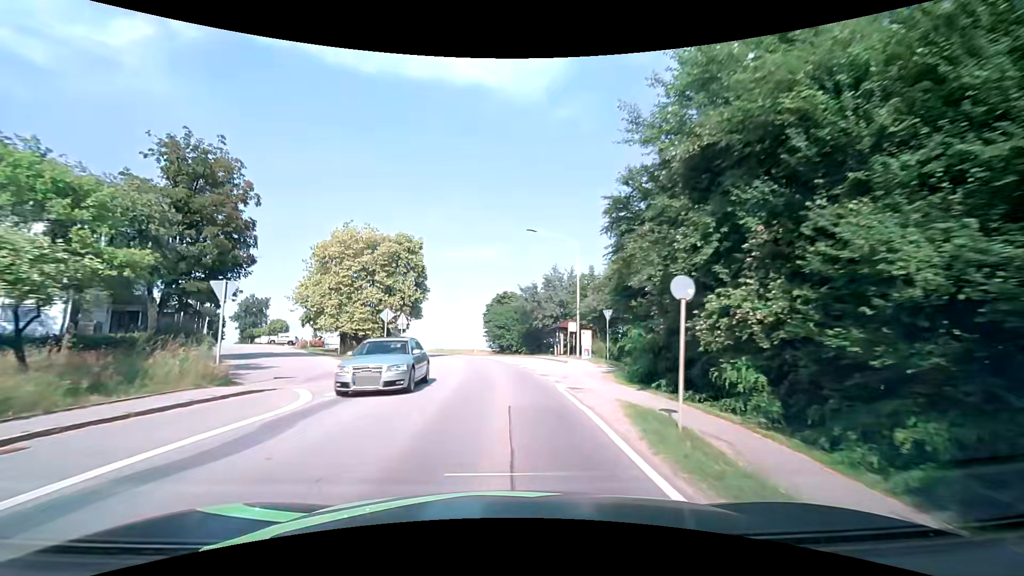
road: secondary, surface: asphalt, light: Day
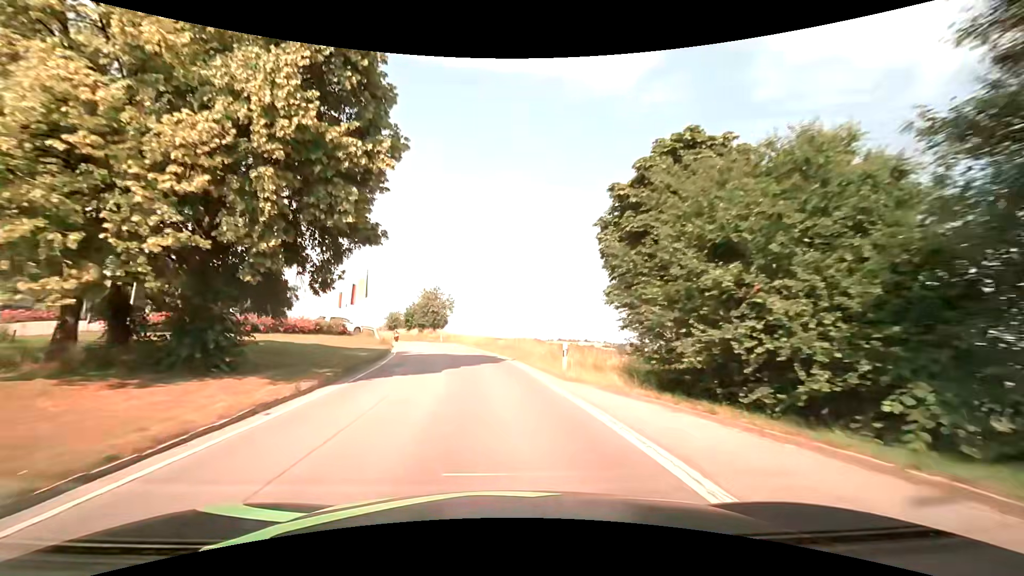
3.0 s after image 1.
(-2.3, +39.0) m; -9°
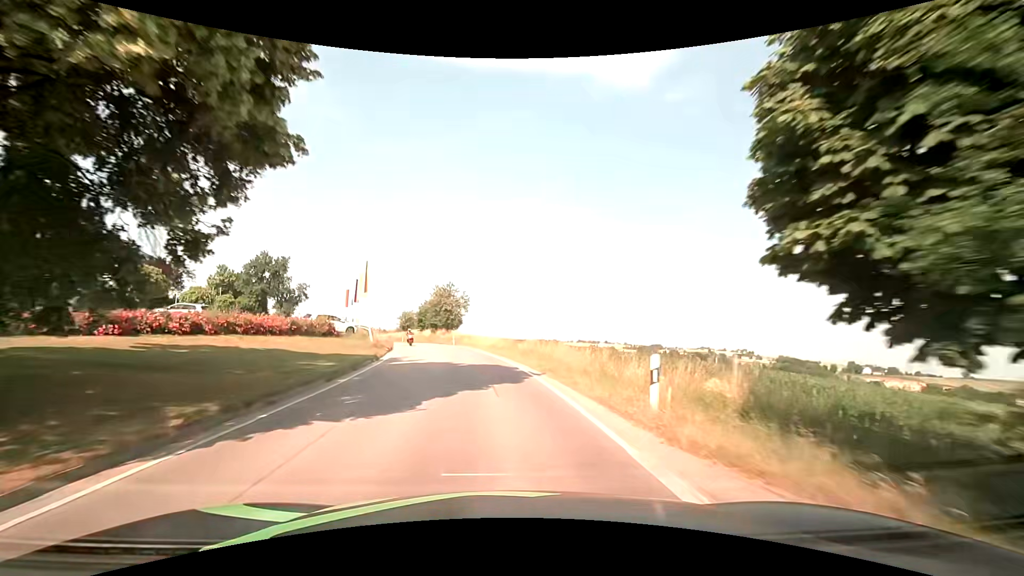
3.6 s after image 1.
(-0.1, +7.9) m; -2°
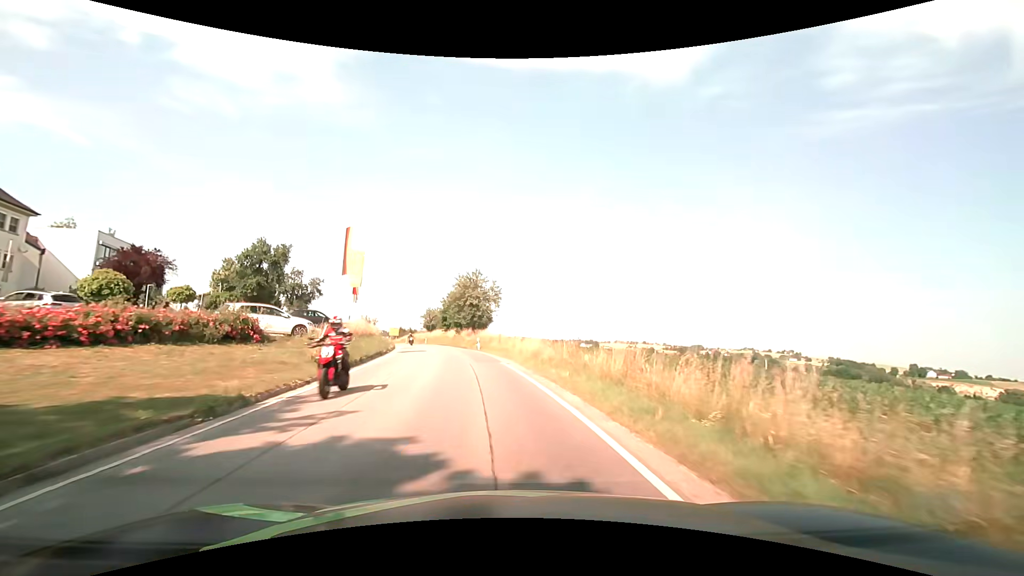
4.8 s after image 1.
(-0.6, +15.7) m; -4°
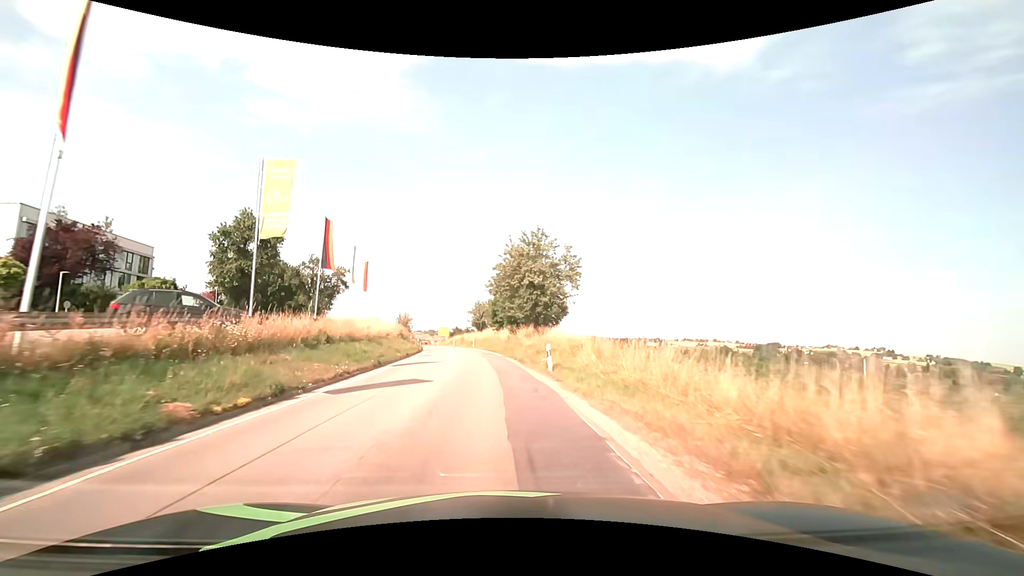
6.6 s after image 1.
(-1.4, +23.5) m; -7°
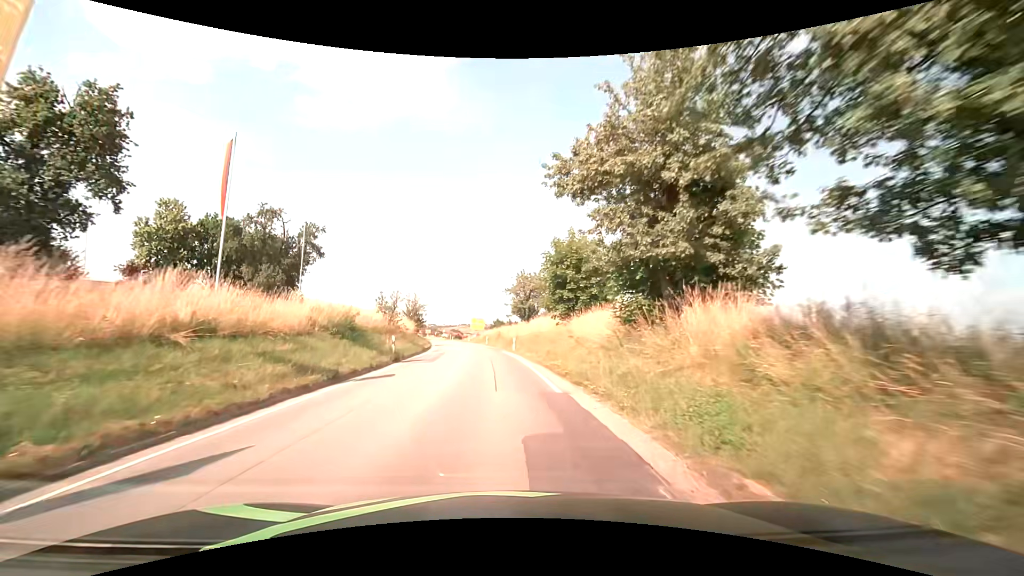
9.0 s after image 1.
(-1.6, +31.4) m; -5°
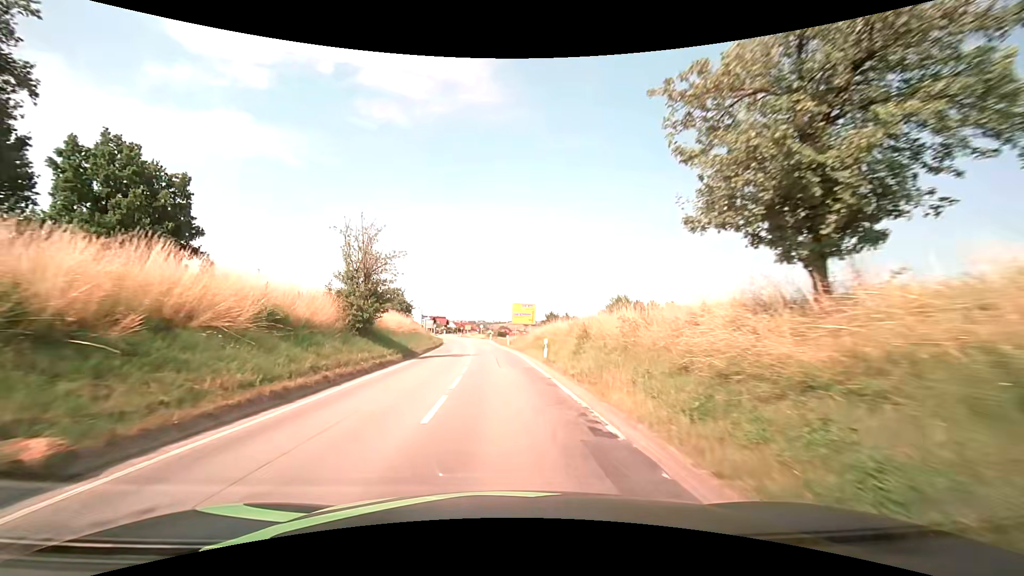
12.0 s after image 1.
(-1.9, +39.5) m; -5°
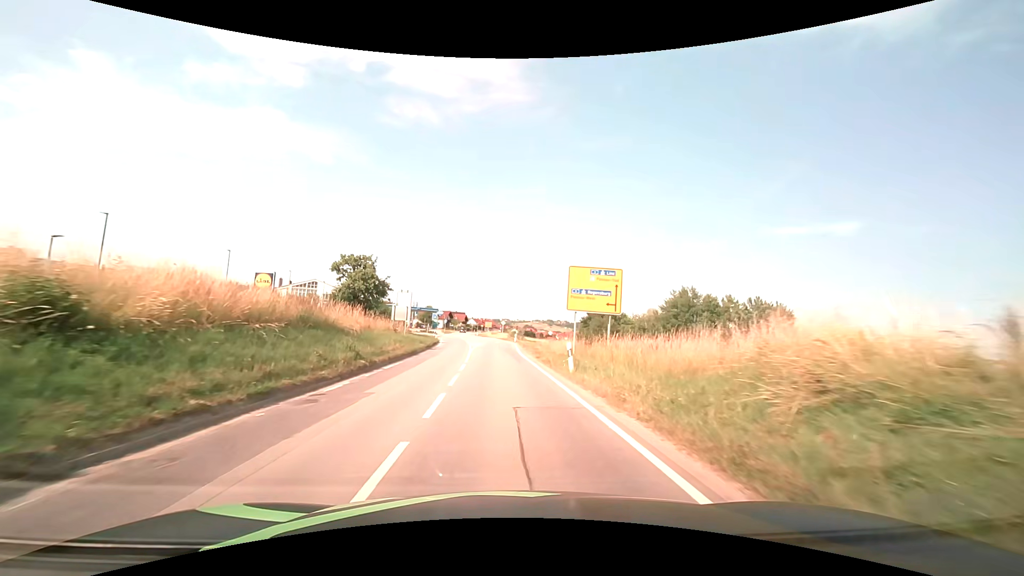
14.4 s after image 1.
(-1.1, +31.5) m; -3°
(0, +10) (0, +20) (-1, +30) (-1, +40) (-1, +50) (-1, +60) (-2, +70) (-3, +80) (-4, +90) (-5, +100) m
